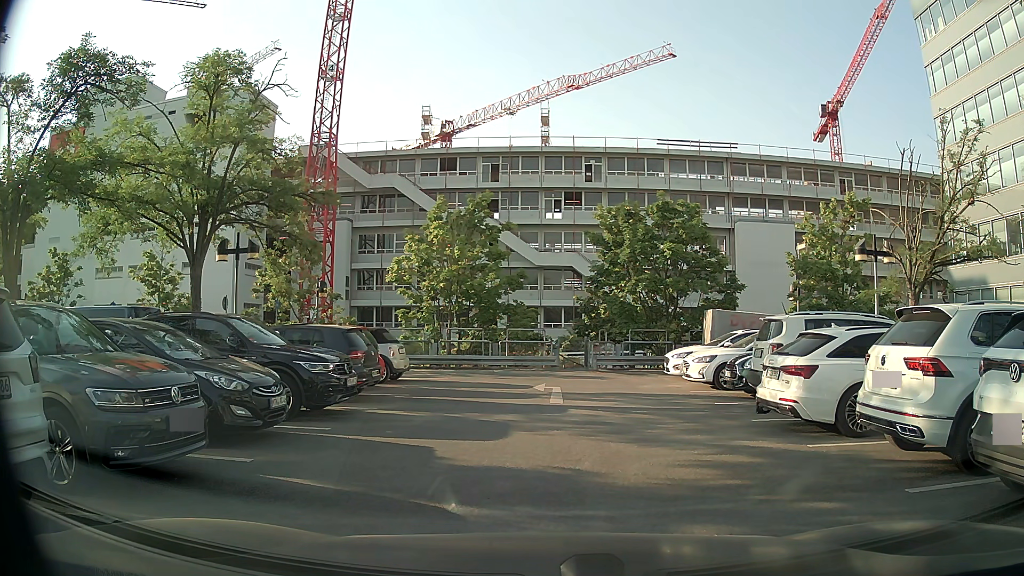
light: Day
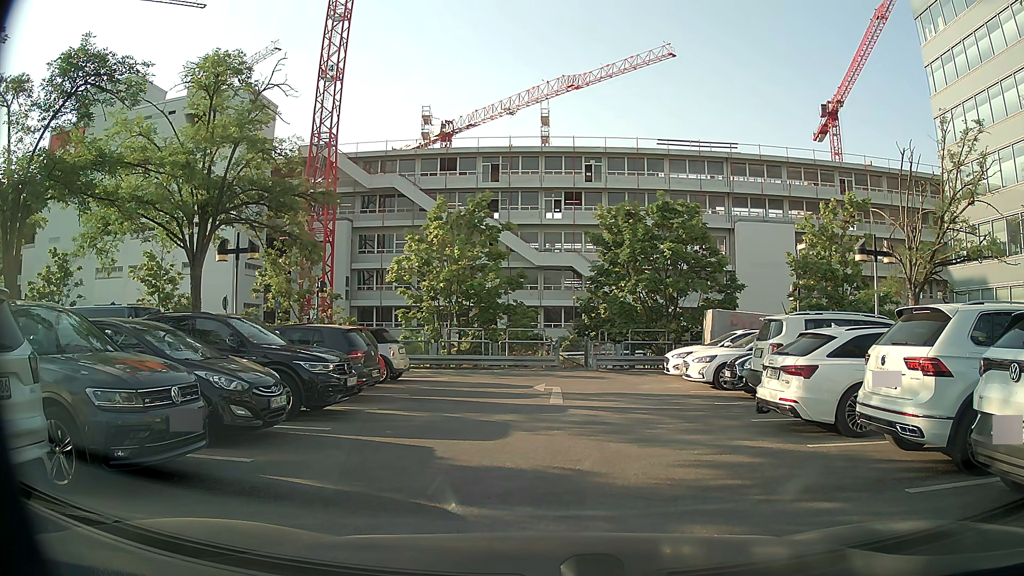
(0.0, 0.0) m; 0°
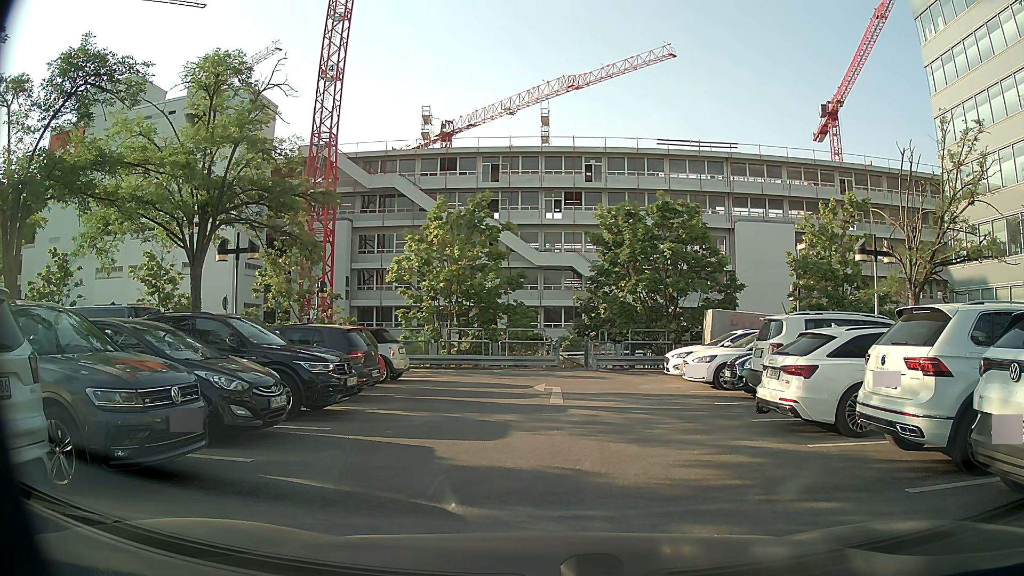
(0.0, 0.0) m; 0°
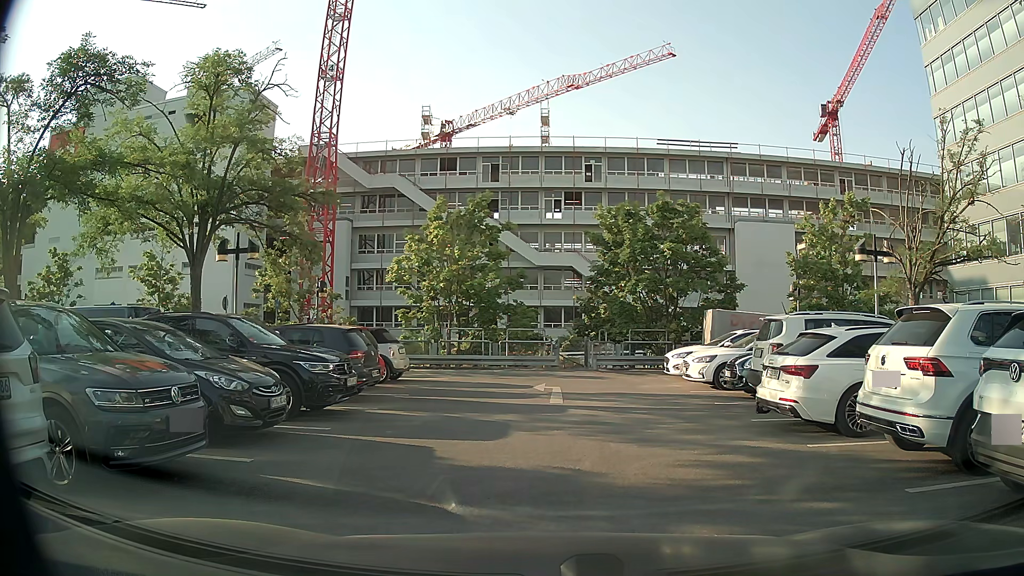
(0.0, 0.0) m; 0°
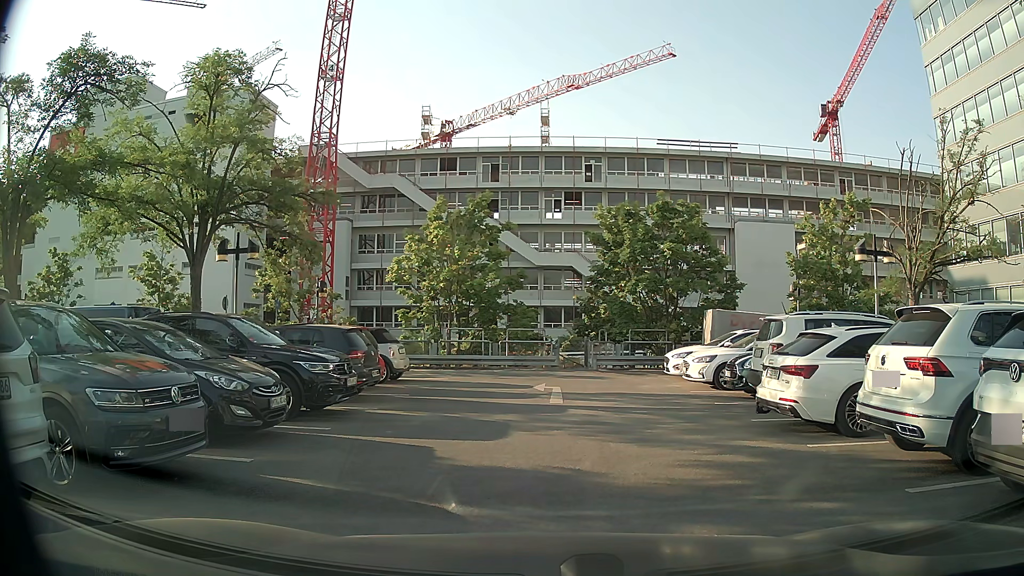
(0.0, 0.0) m; 0°
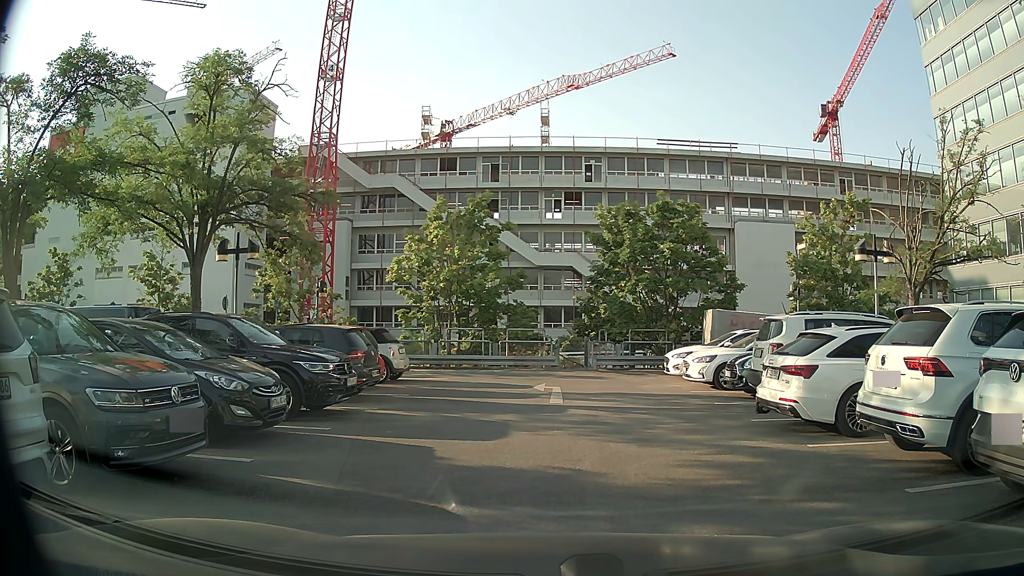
(0.0, 0.0) m; 0°
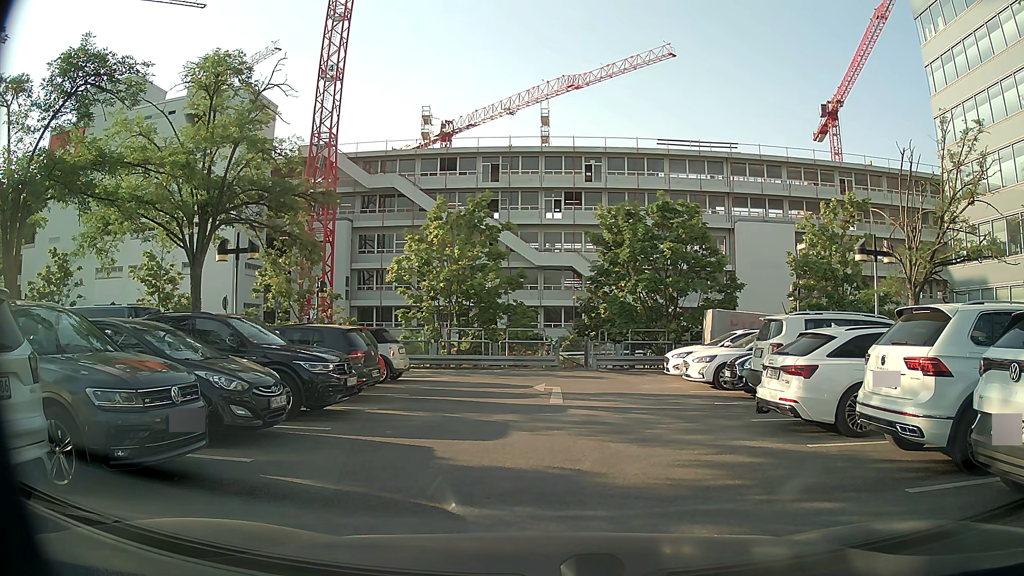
(0.0, 0.0) m; 0°
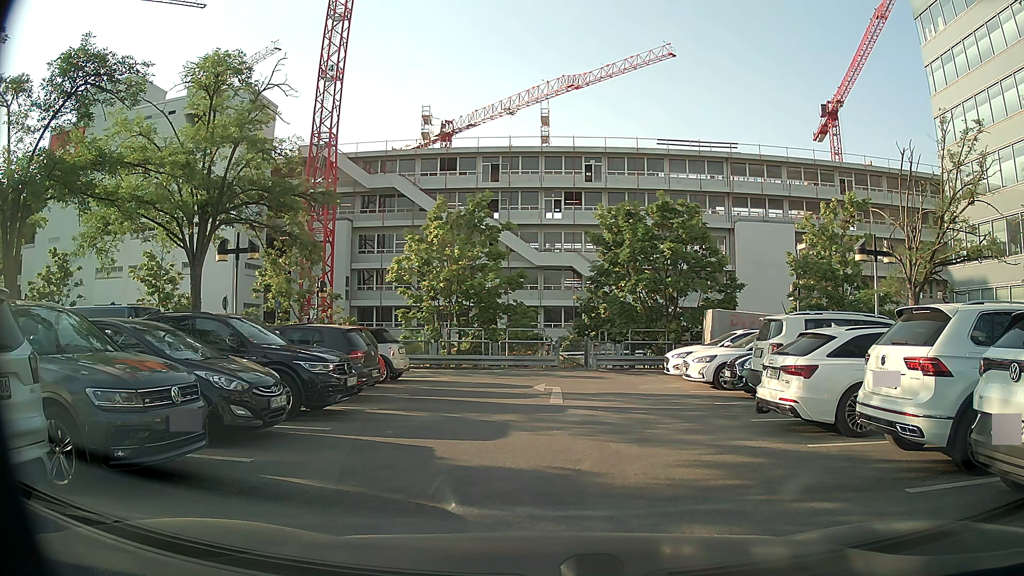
(0.0, 0.0) m; 0°
